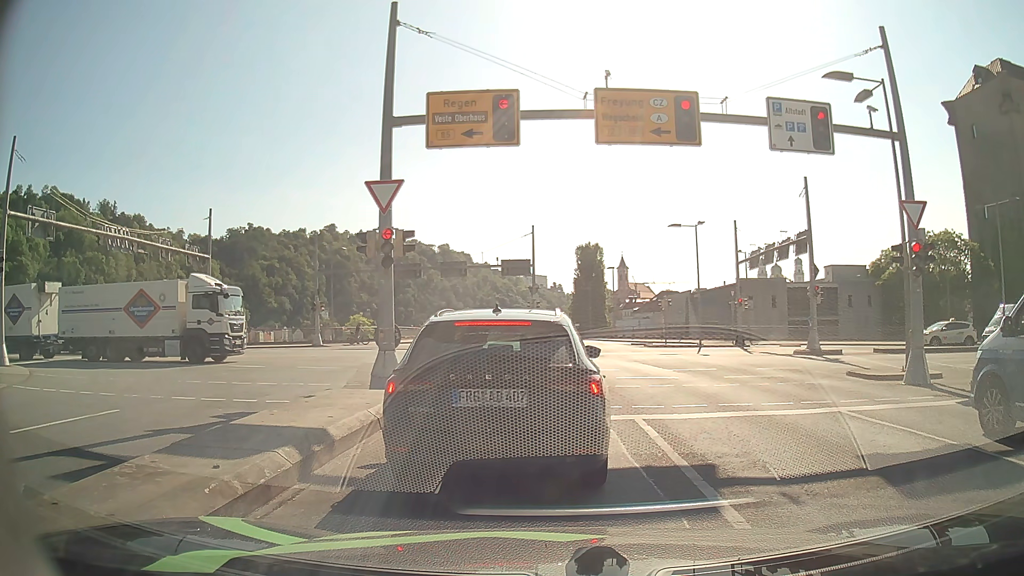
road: primary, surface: asphalt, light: Day
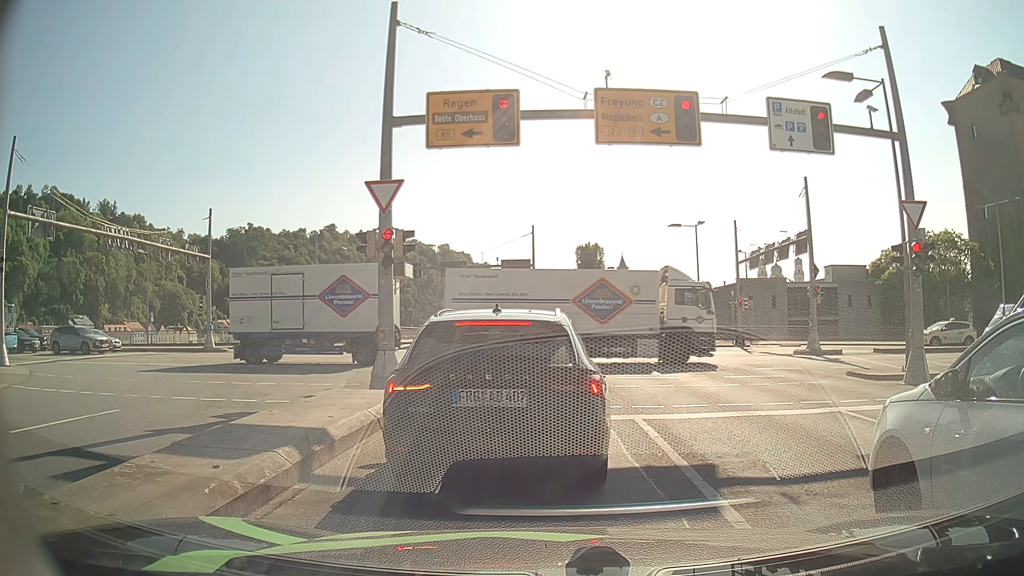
(0.0, 0.0) m; 0°
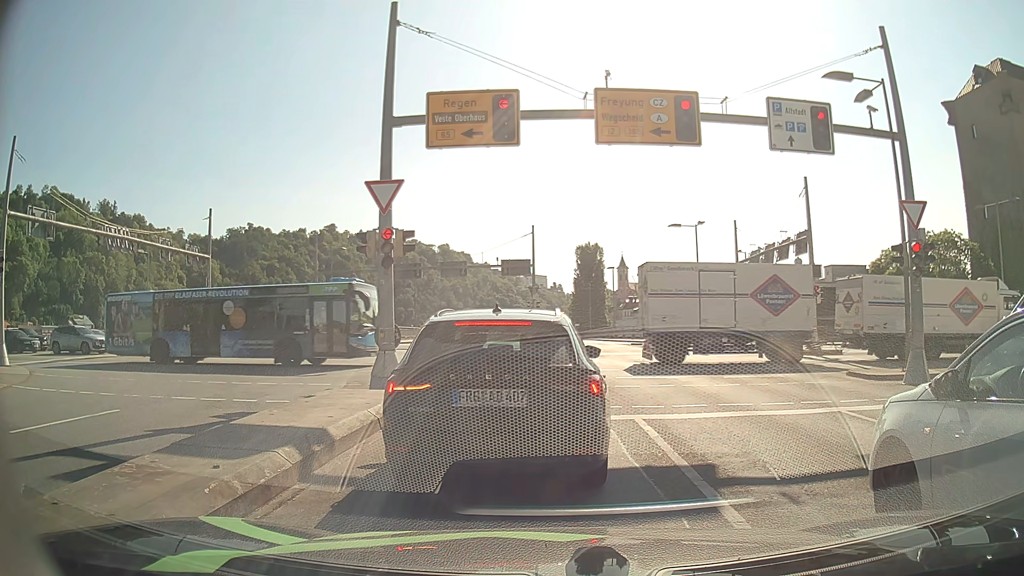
(0.0, 0.0) m; 0°
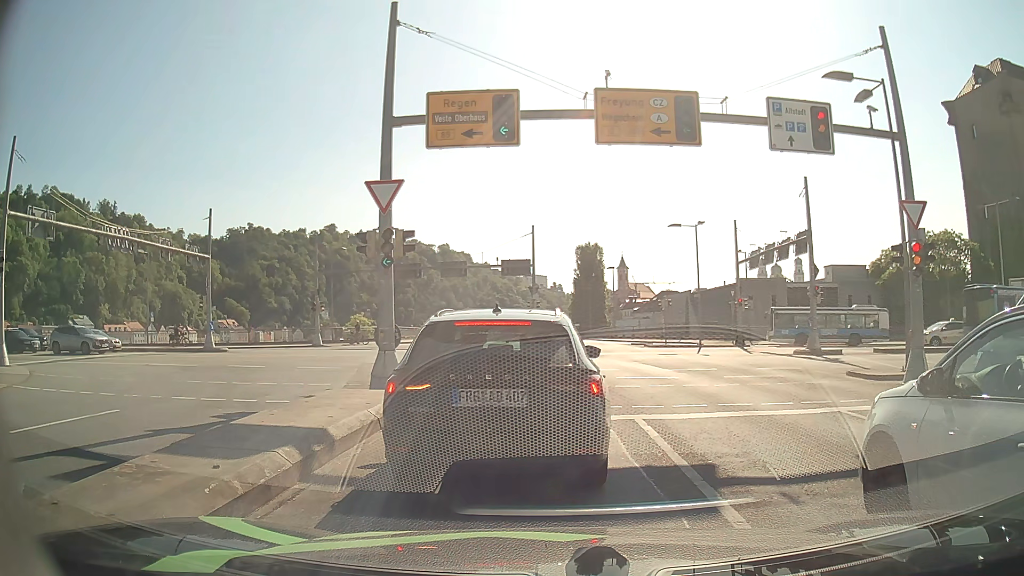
(0.0, 0.0) m; 0°
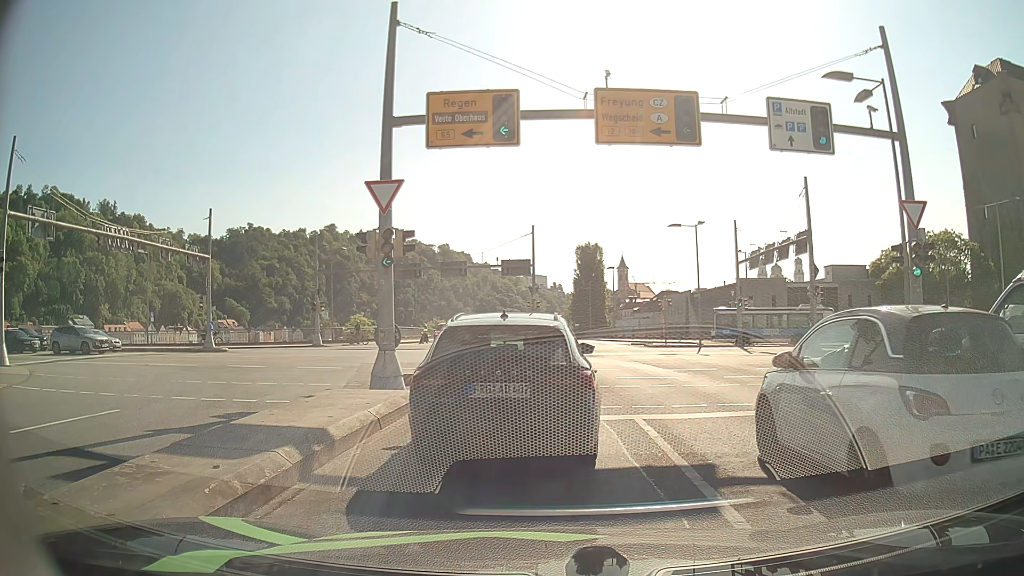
(0.0, 0.0) m; 0°
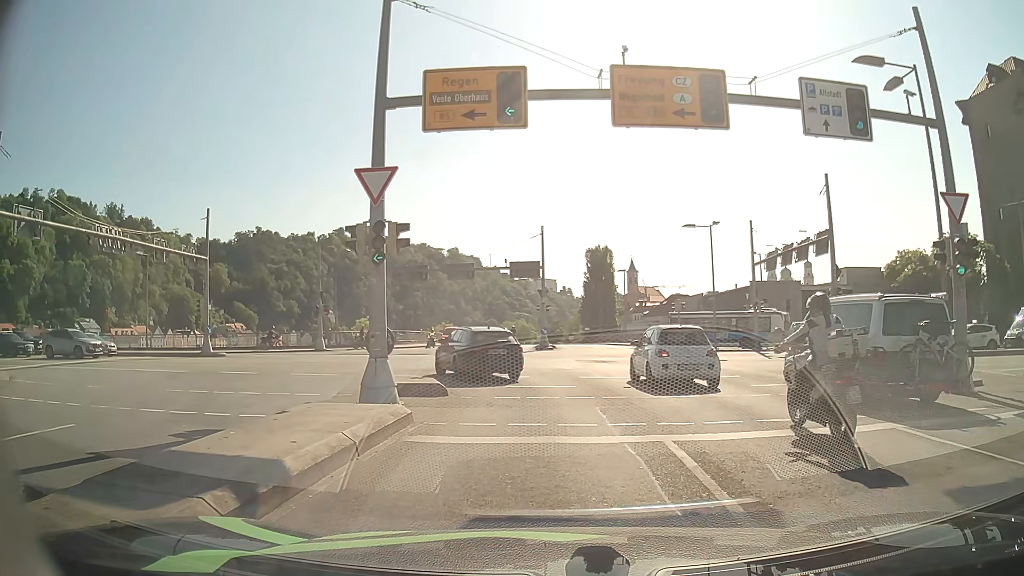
(0.0, +1.6) m; -1°
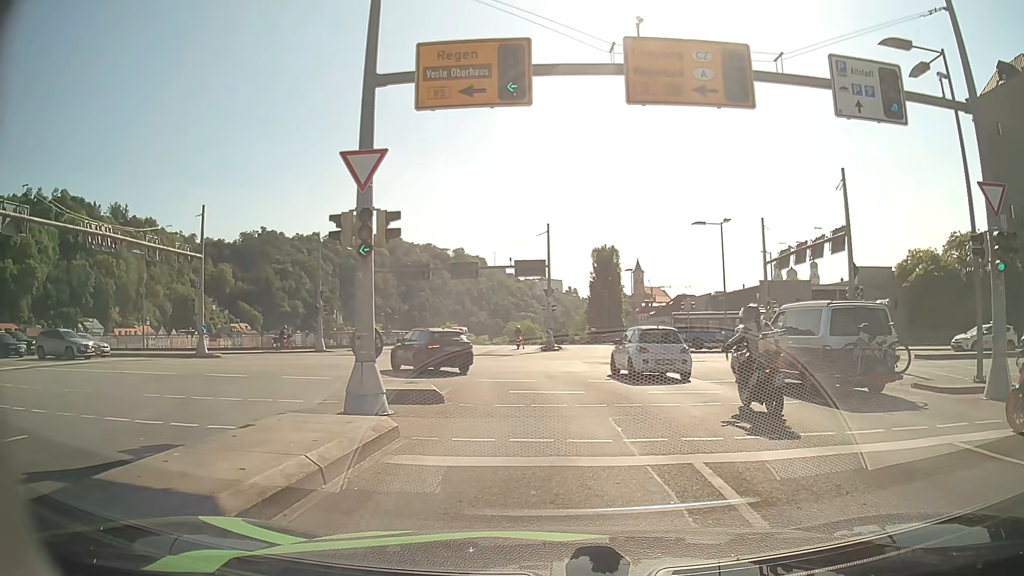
(0.0, +1.4) m; +1°
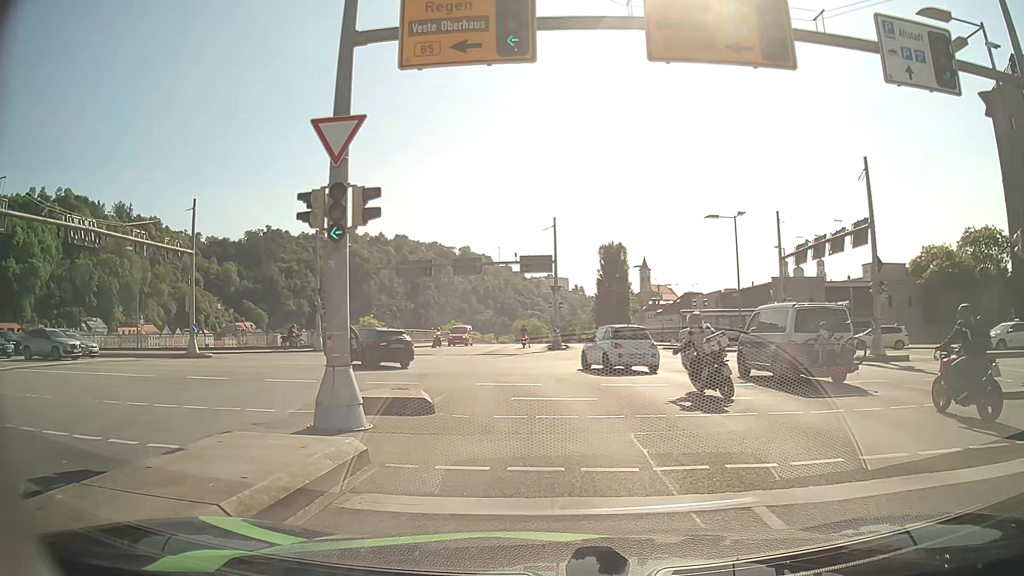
(0.0, +1.9) m; -2°
(0, +10) (-1, +20) (-5, +29) (-13, +35) (-23, +37) (-33, +37) (-43, +37) (-53, +37) (-63, +37) (-73, +38) m
